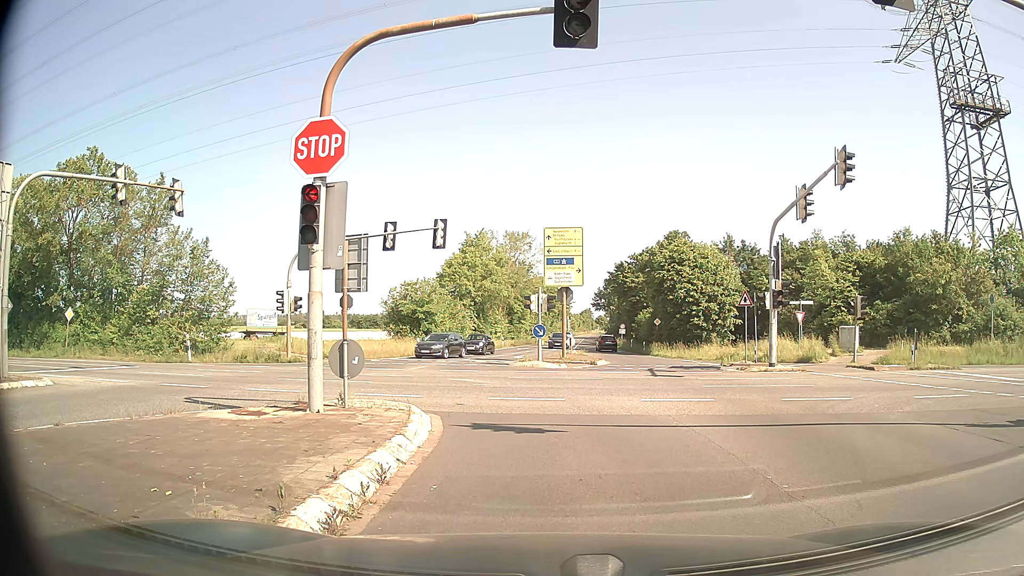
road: secondary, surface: asphalt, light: Day
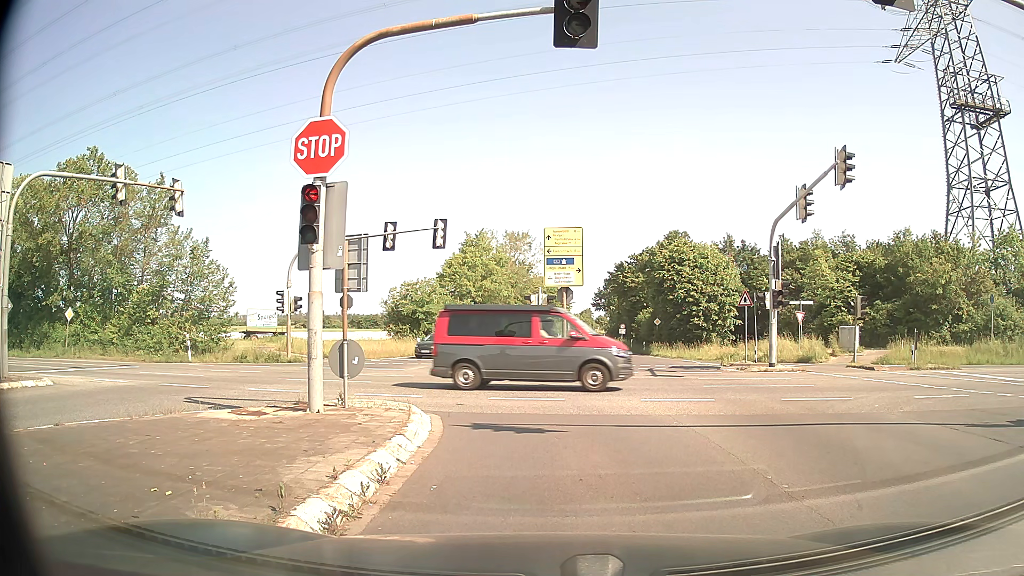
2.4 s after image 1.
(0.0, 0.0) m; 0°
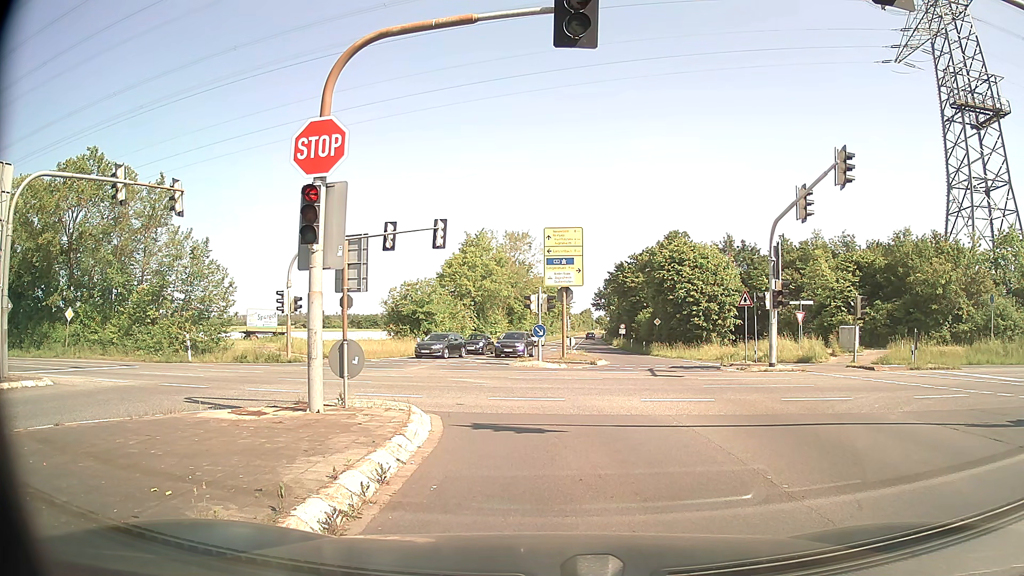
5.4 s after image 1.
(0.0, 0.0) m; 0°
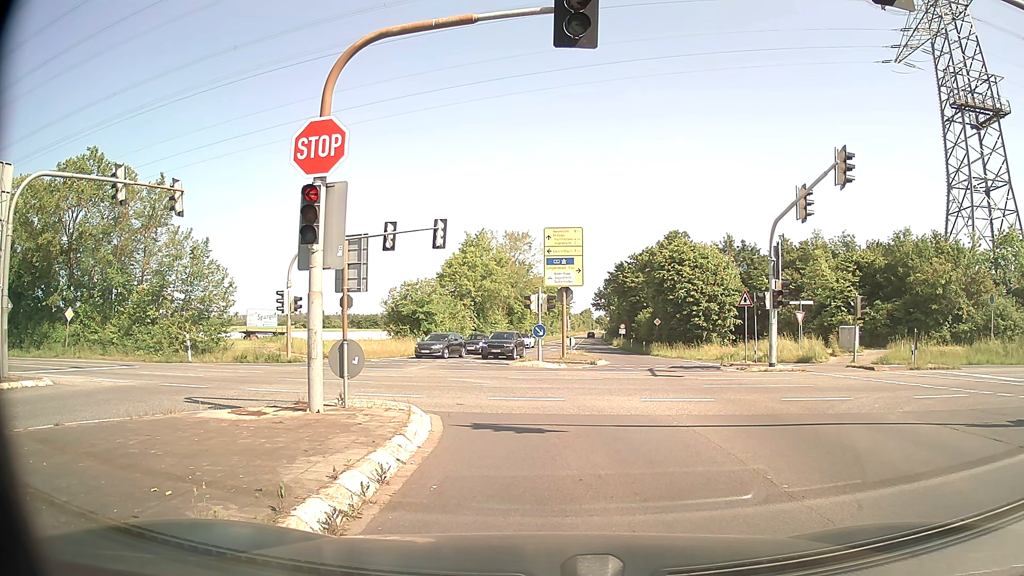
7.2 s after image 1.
(0.0, 0.0) m; 0°
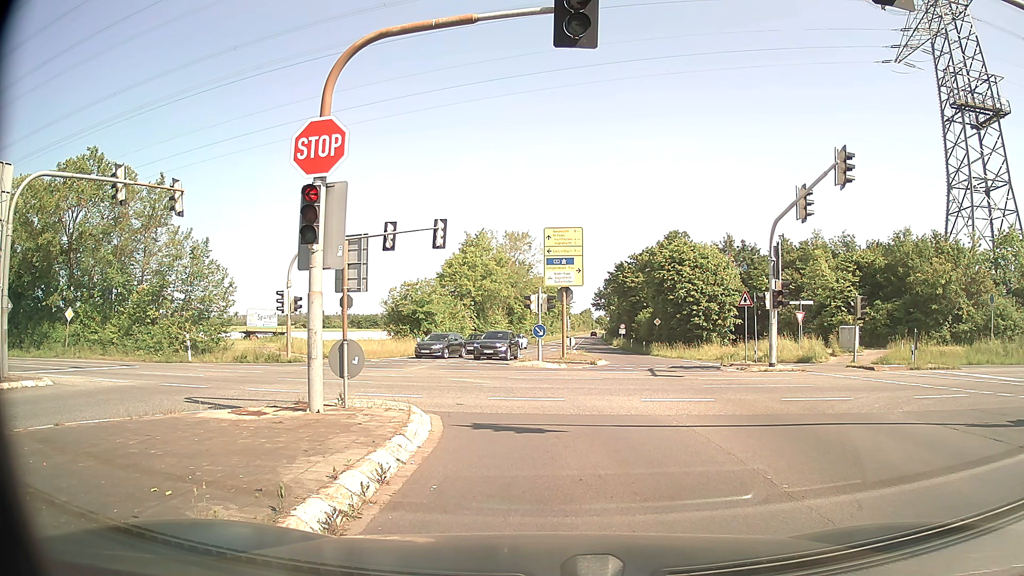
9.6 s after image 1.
(0.0, 0.0) m; 0°
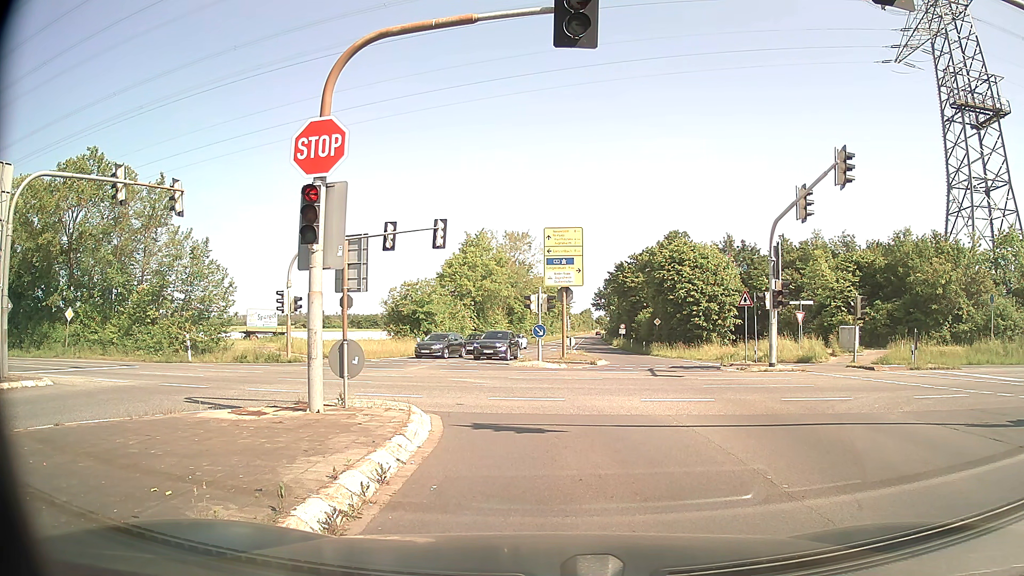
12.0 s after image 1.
(0.0, 0.0) m; 0°
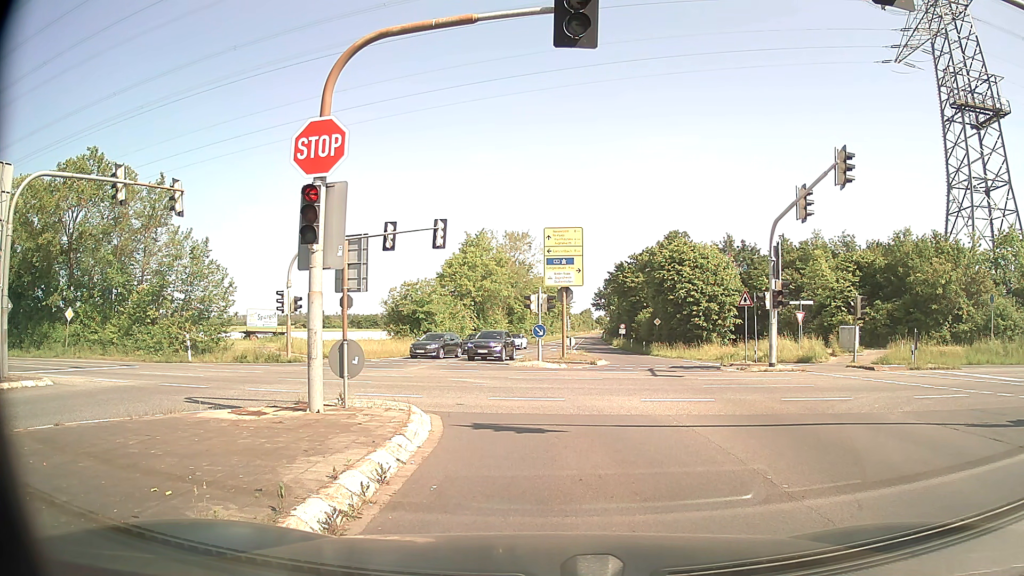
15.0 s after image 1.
(0.0, 0.0) m; 0°
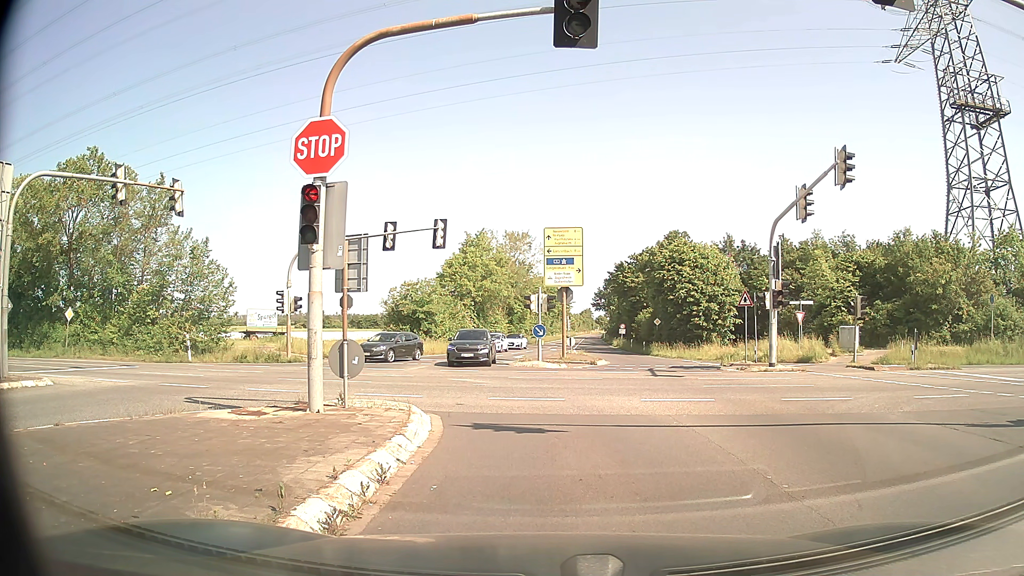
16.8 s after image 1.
(0.0, 0.0) m; 0°
(0, +10) (-4, +19) (-11, +25) (-21, +28) (-31, +30) (-41, +31) (-51, +32) (-61, +33) (-71, +34) (-81, +35) m
